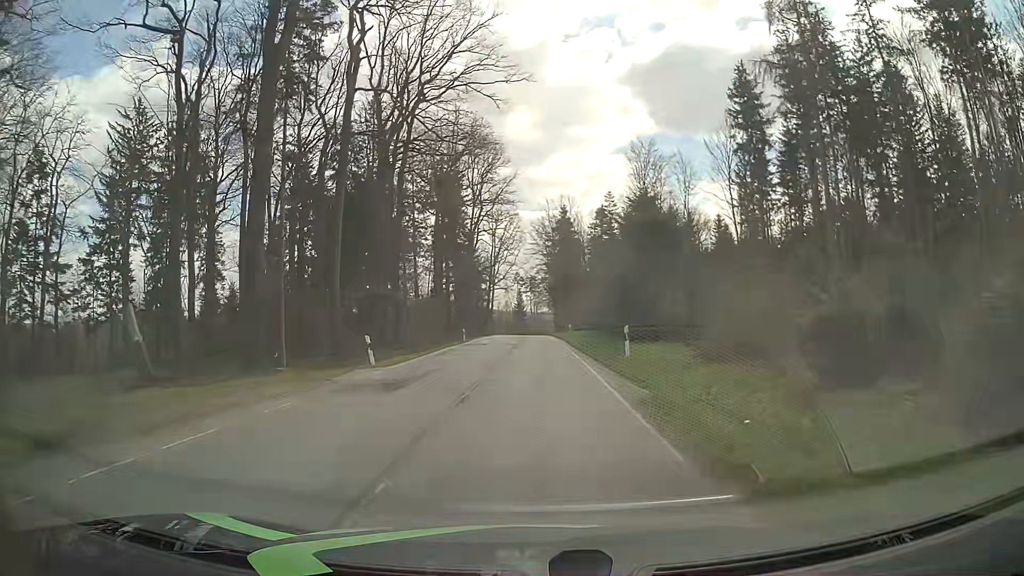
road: tertiary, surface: asphalt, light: Day
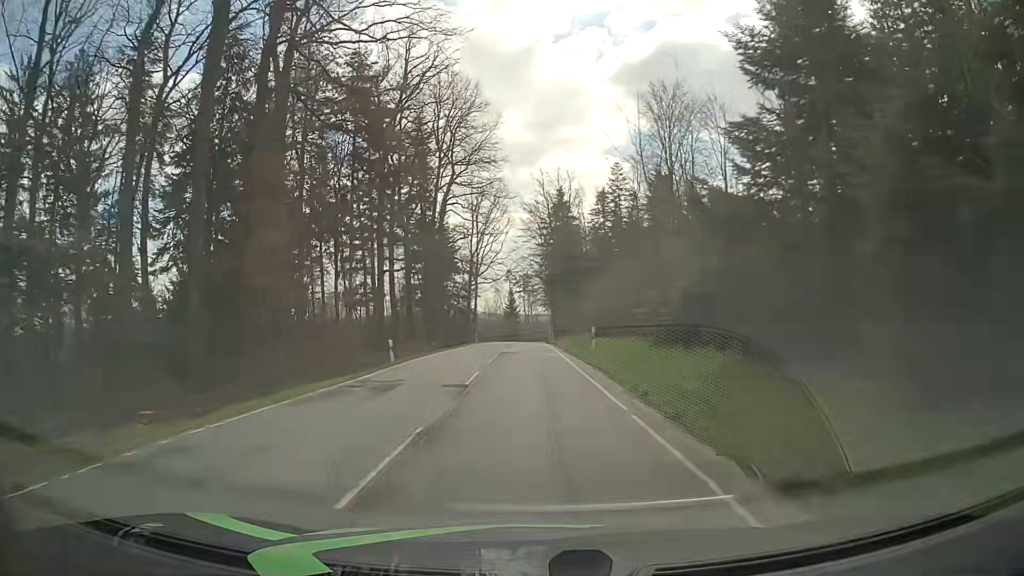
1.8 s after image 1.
(+0.4, +24.2) m; +1°
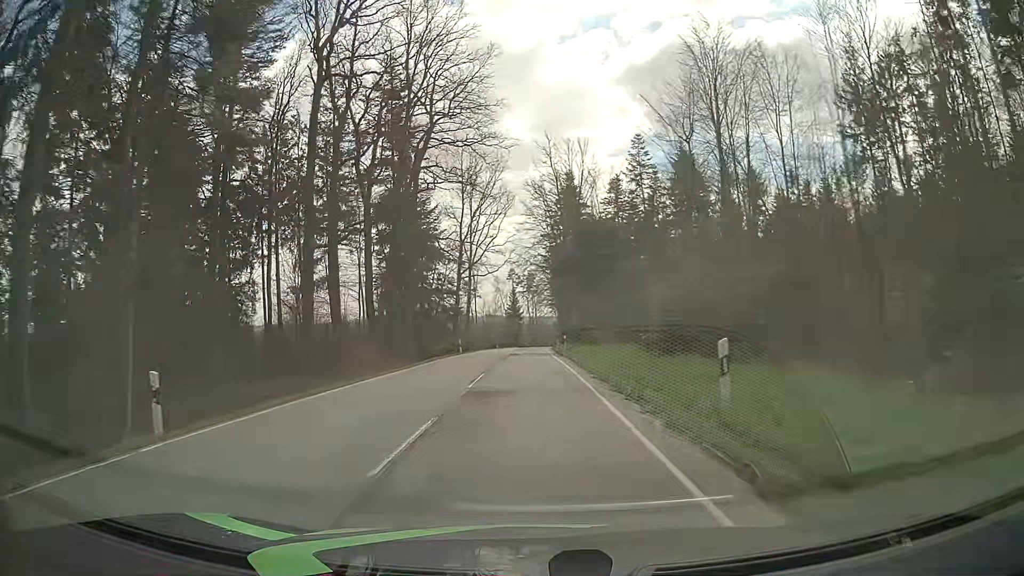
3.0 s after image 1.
(-0.1, +17.7) m; 0°
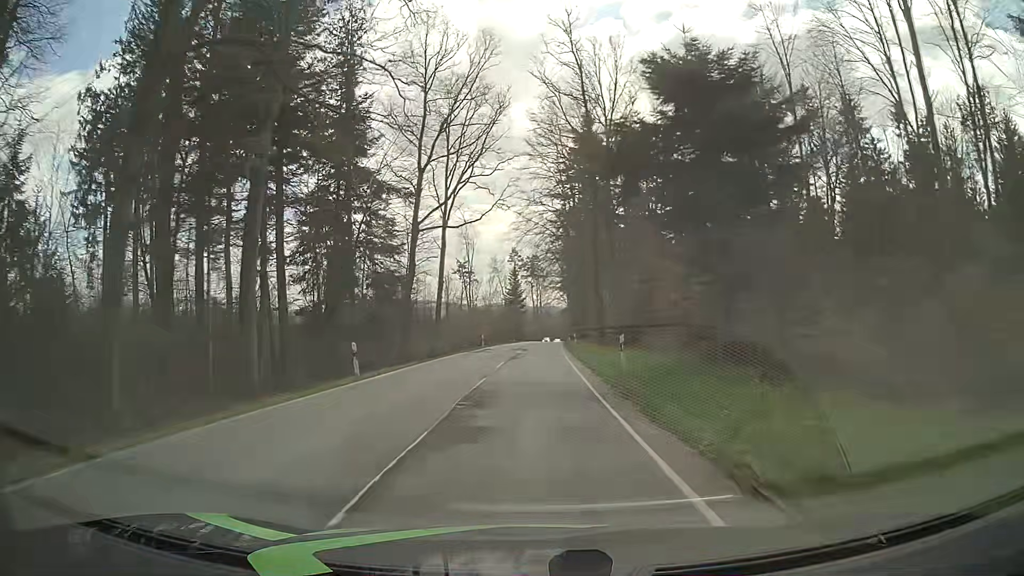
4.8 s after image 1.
(-0.2, +29.2) m; 0°
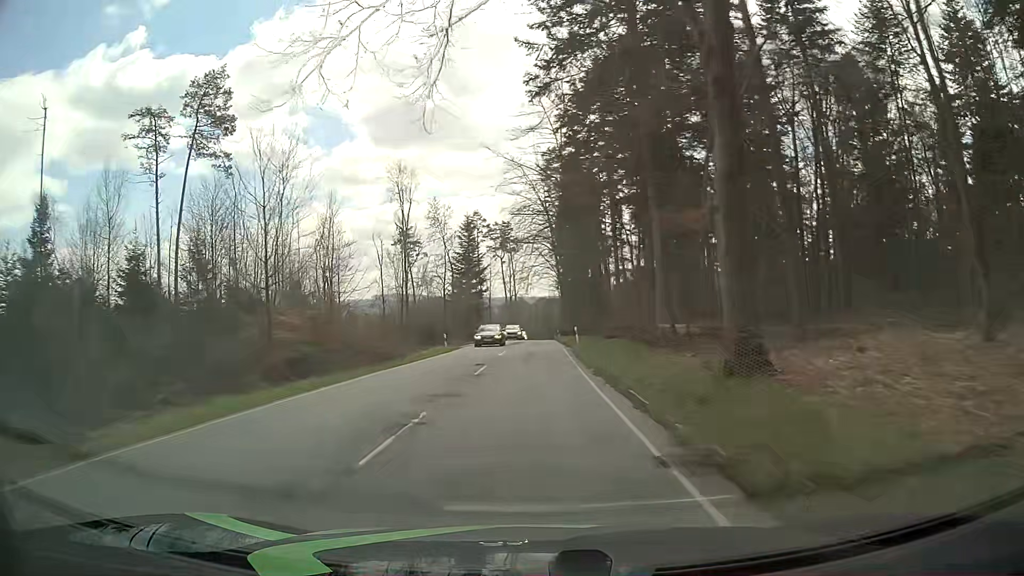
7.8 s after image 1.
(+0.7, +55.4) m; +2°
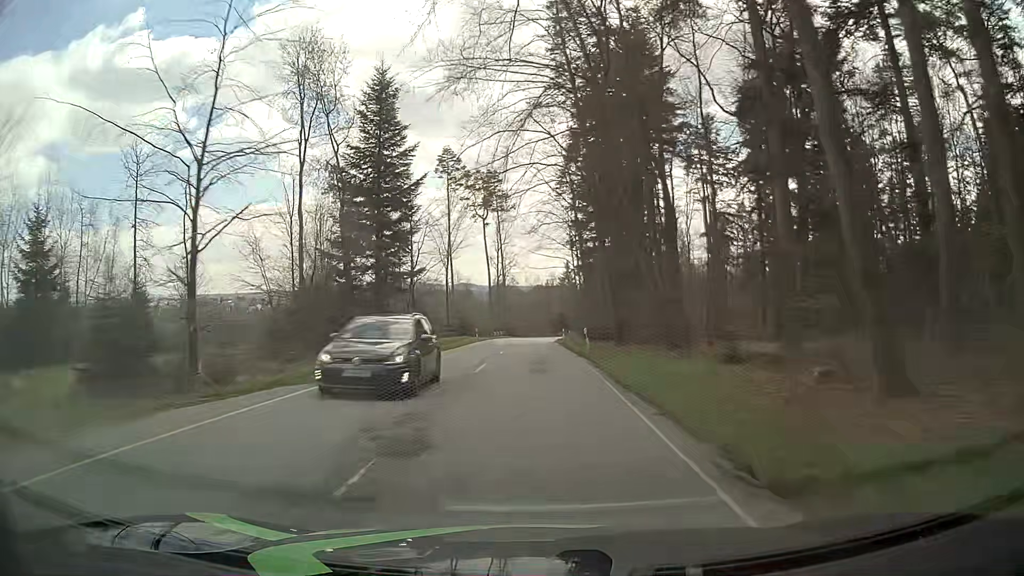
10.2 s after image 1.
(0.0, +47.7) m; 0°
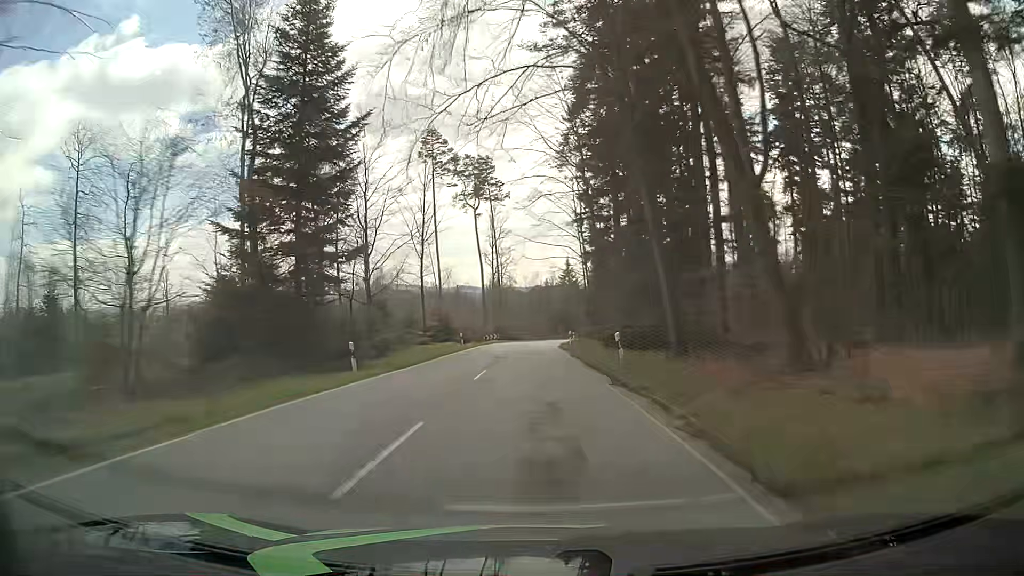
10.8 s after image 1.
(0.0, +12.2) m; 0°
